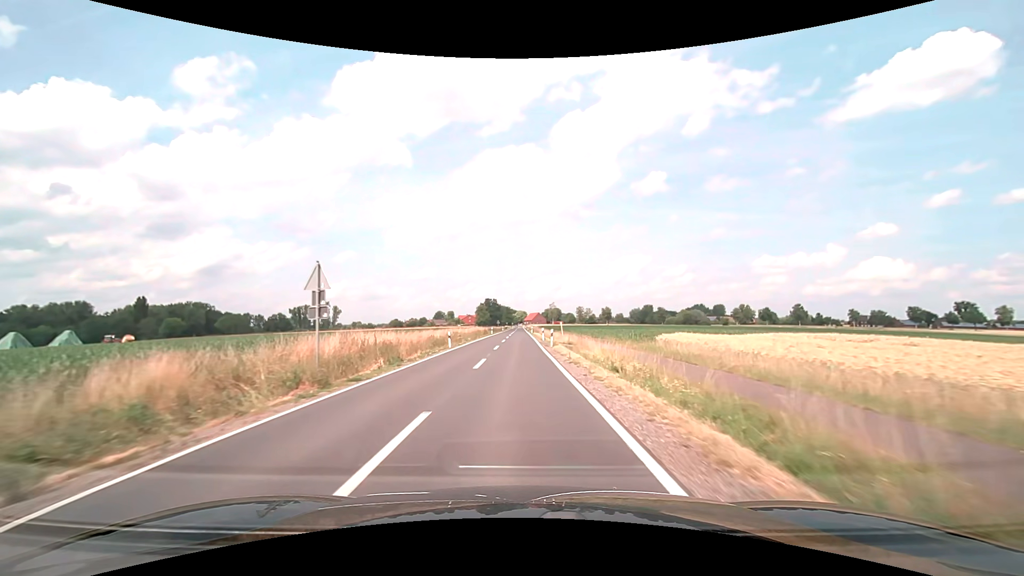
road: secondary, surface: asphalt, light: Day
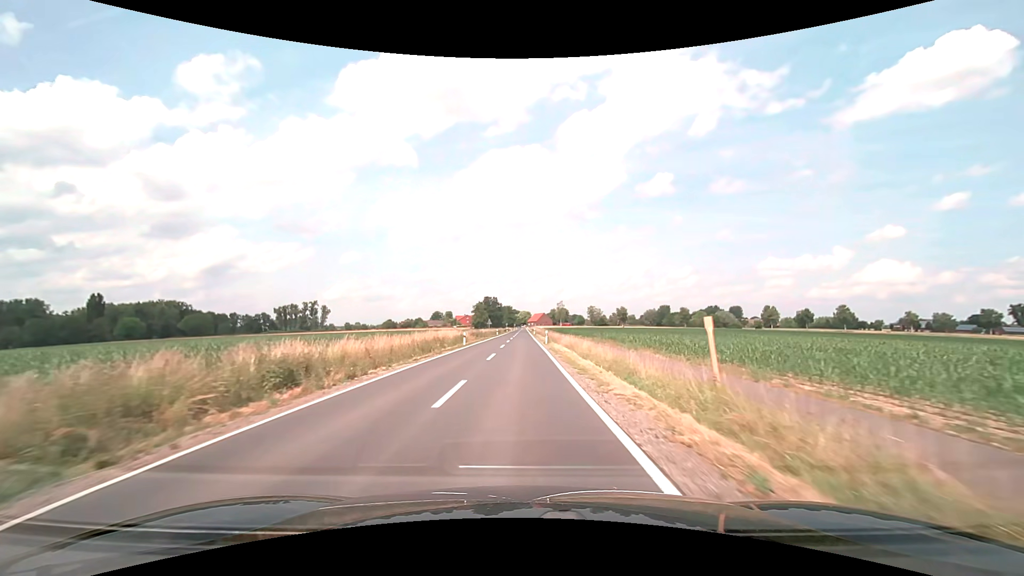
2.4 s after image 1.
(-0.2, +43.2) m; 0°
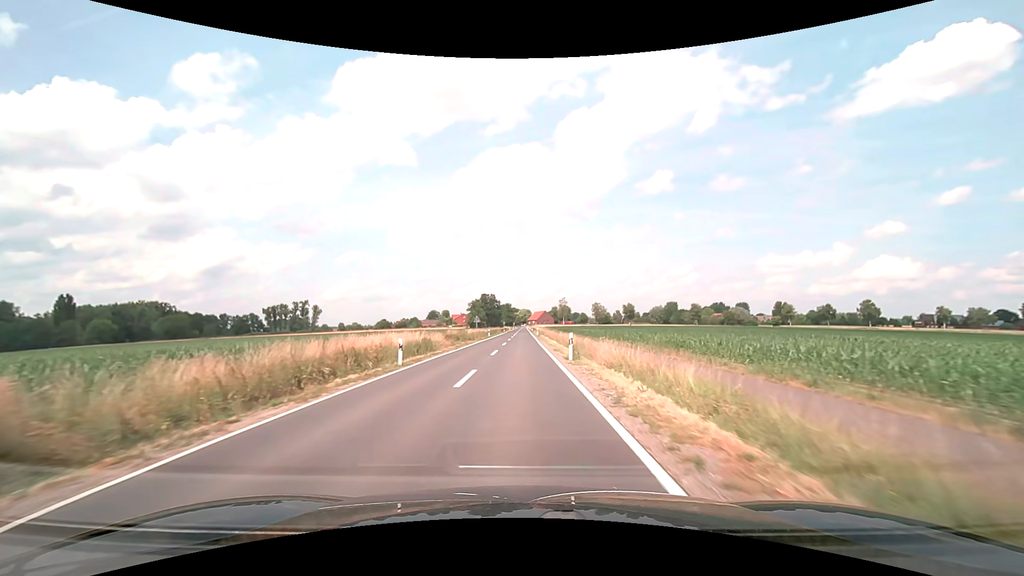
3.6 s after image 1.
(0.0, +21.6) m; 0°
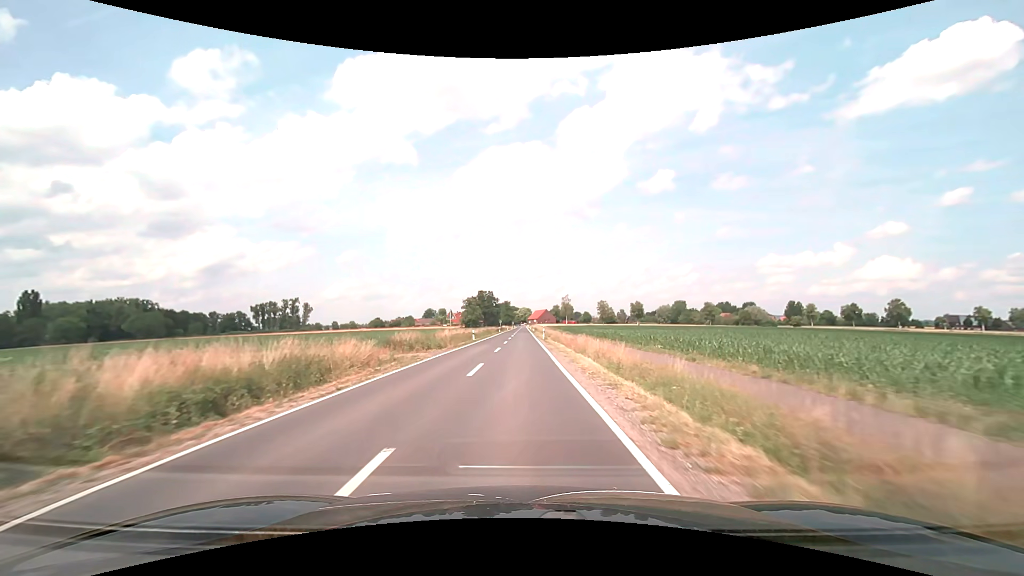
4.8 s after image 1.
(0.0, +21.5) m; 0°
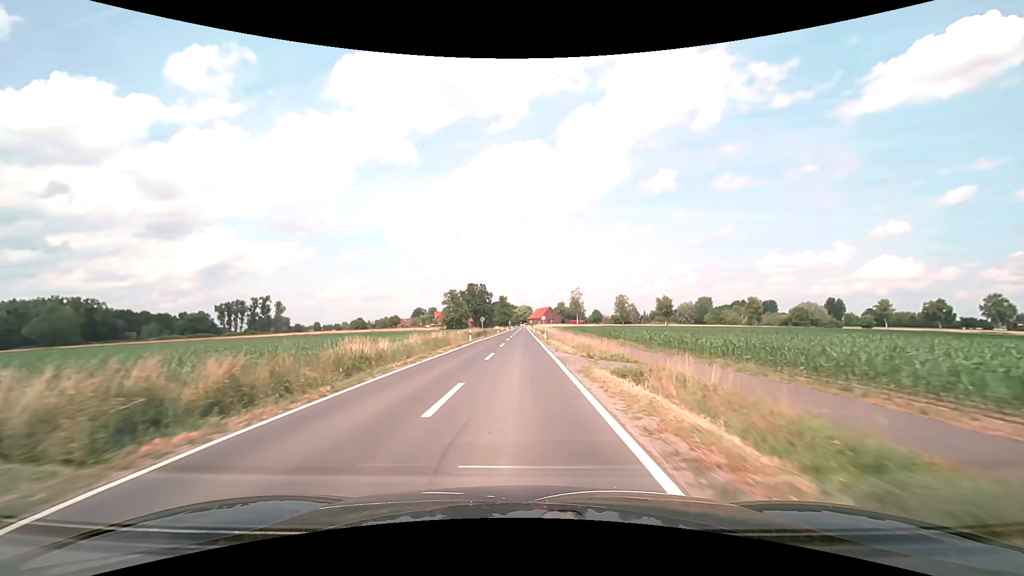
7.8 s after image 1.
(0.0, +53.9) m; 0°
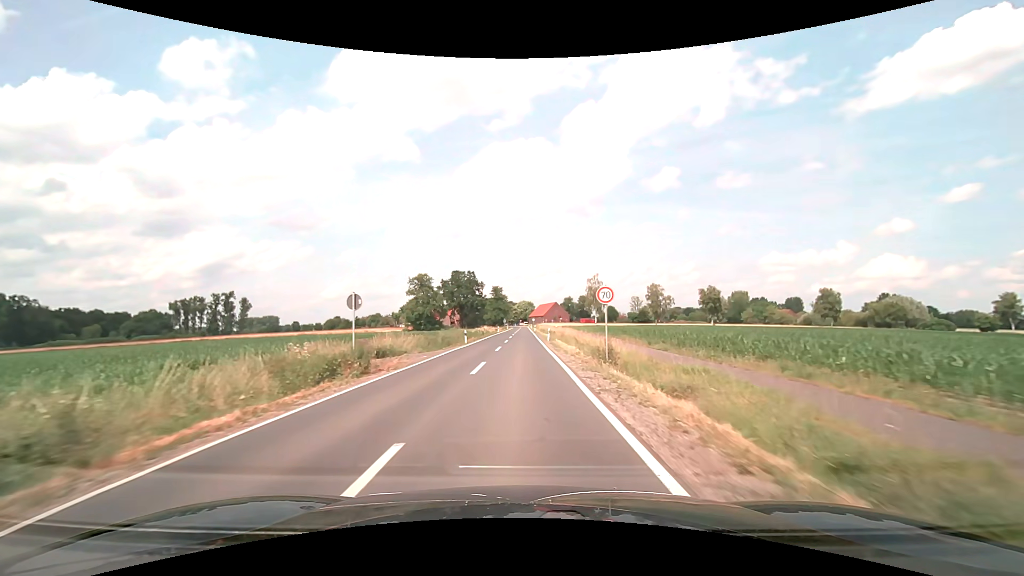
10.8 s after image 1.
(0.0, +53.8) m; 0°
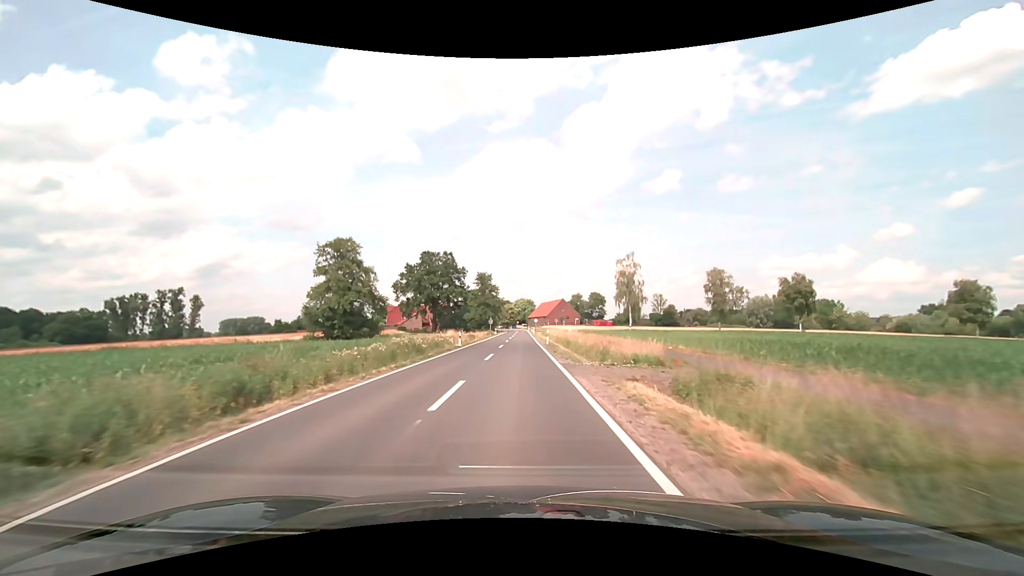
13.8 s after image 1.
(+0.1, +53.7) m; 0°
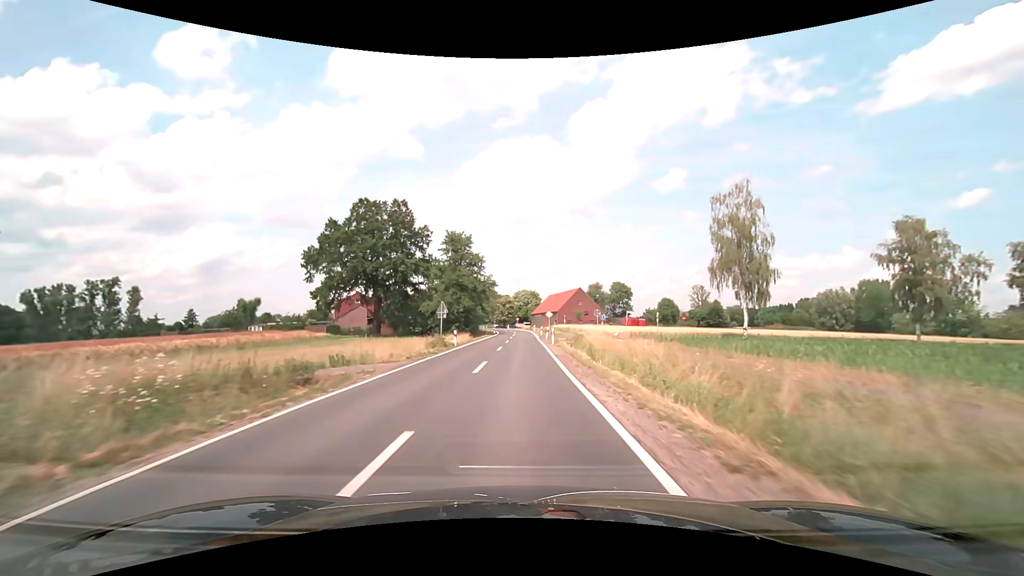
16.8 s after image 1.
(-0.1, +53.7) m; 0°
(0, +10) (0, +20) (0, +30) (0, +40) (0, +50) (0, +60) (0, +70) (0, +80) (0, +90) (-1, +100) m
